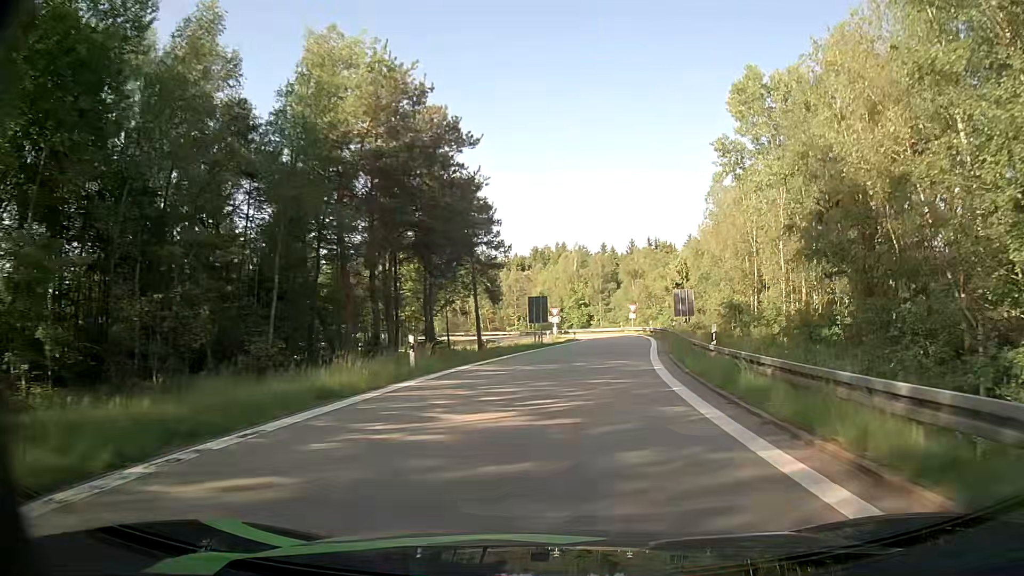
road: motorway_link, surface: asphalt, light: Day
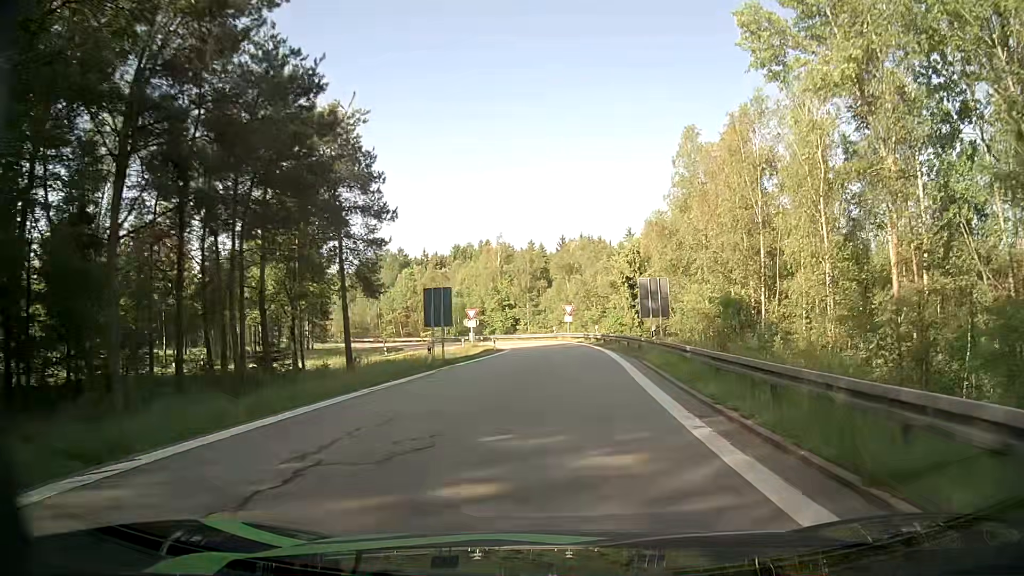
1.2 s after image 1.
(+0.8, +16.7) m; +5°
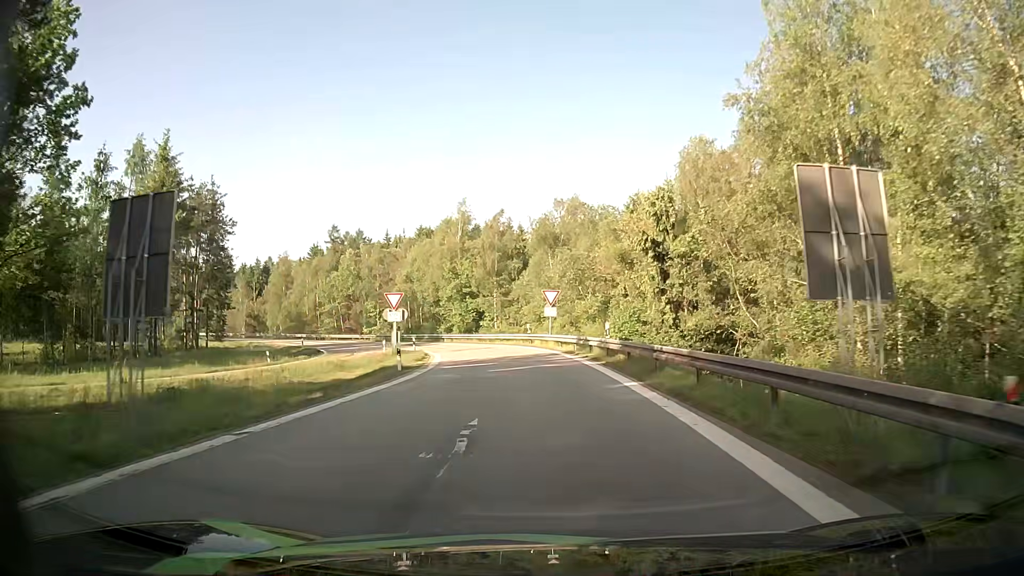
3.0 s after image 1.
(+1.1, +24.9) m; +3°
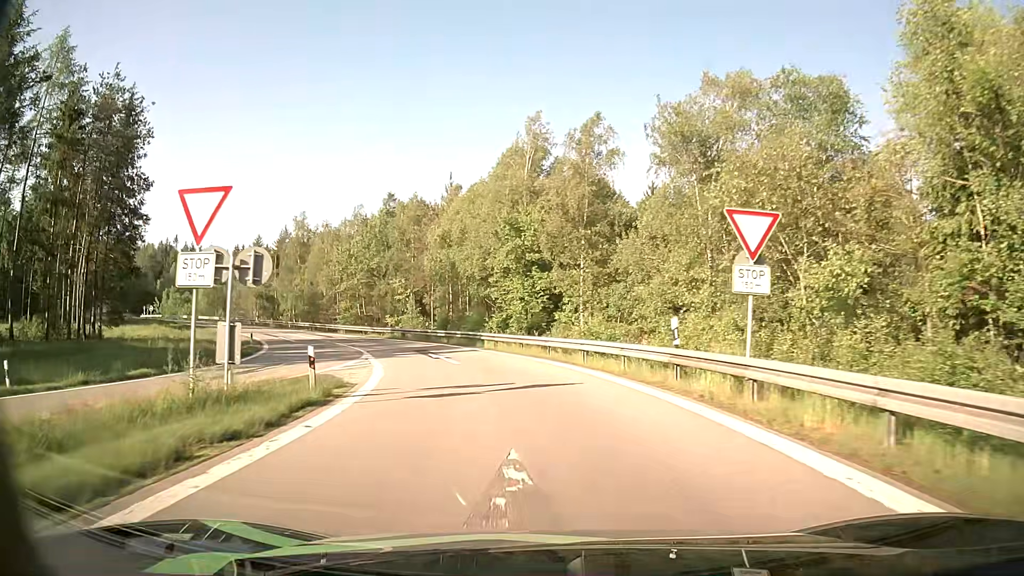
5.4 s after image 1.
(-1.8, +29.9) m; -7°
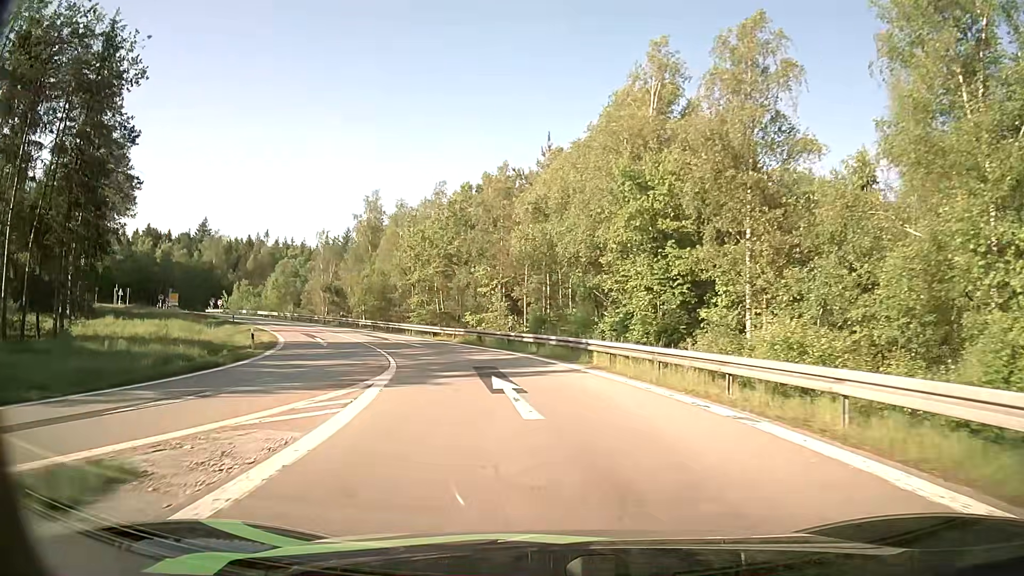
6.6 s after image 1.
(-1.1, +13.5) m; -9°
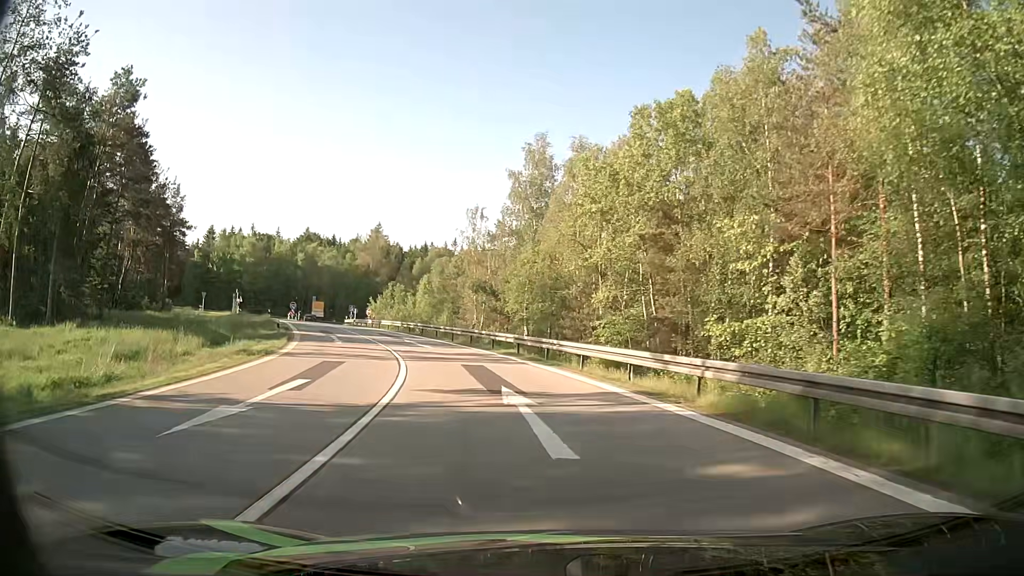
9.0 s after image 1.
(-3.9, +26.3) m; -17°
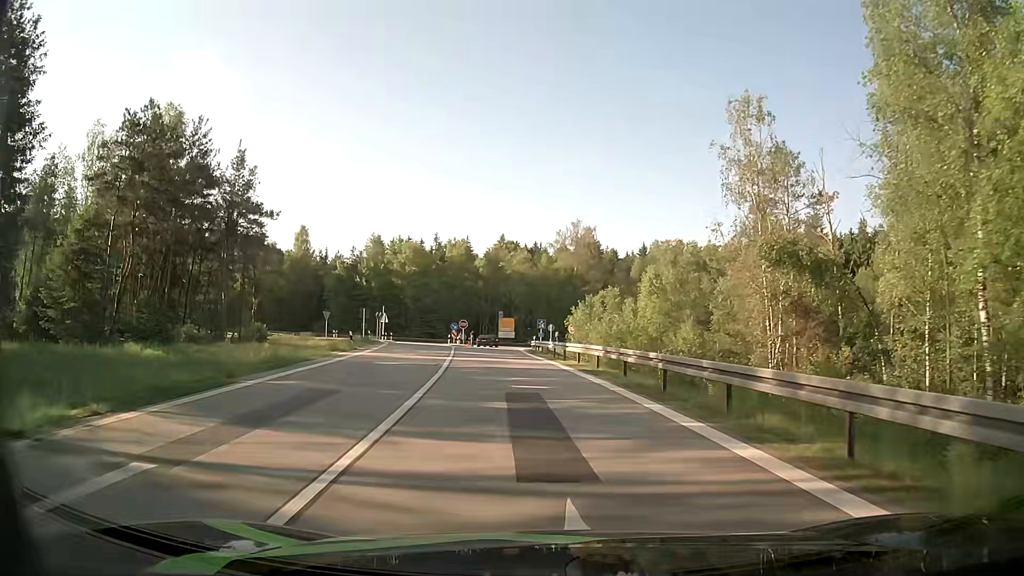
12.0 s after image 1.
(-5.8, +32.0) m; -19°
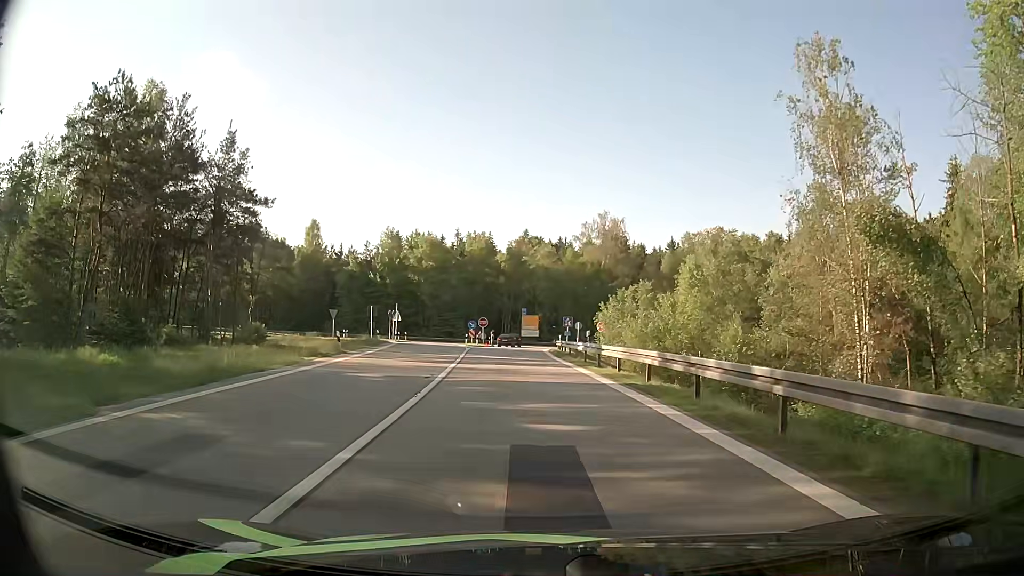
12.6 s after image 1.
(-0.1, +6.1) m; -2°
